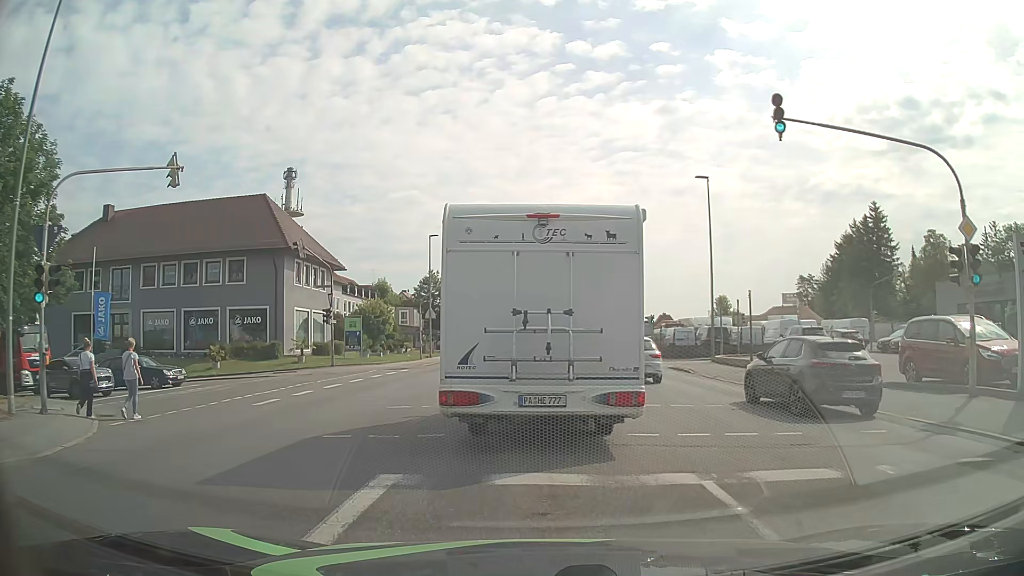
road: tertiary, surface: asphalt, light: Day
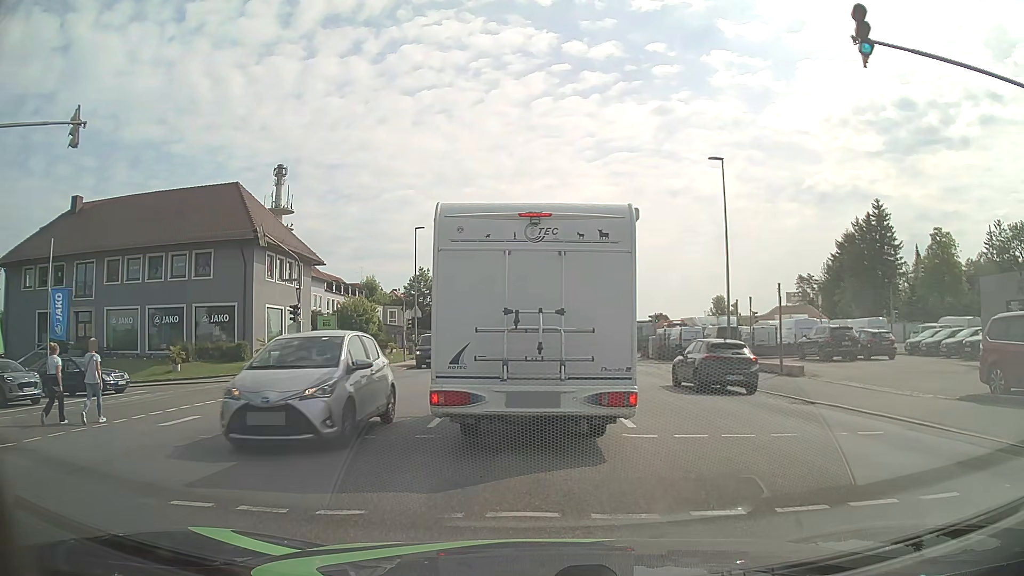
(0.0, +4.2) m; +1°
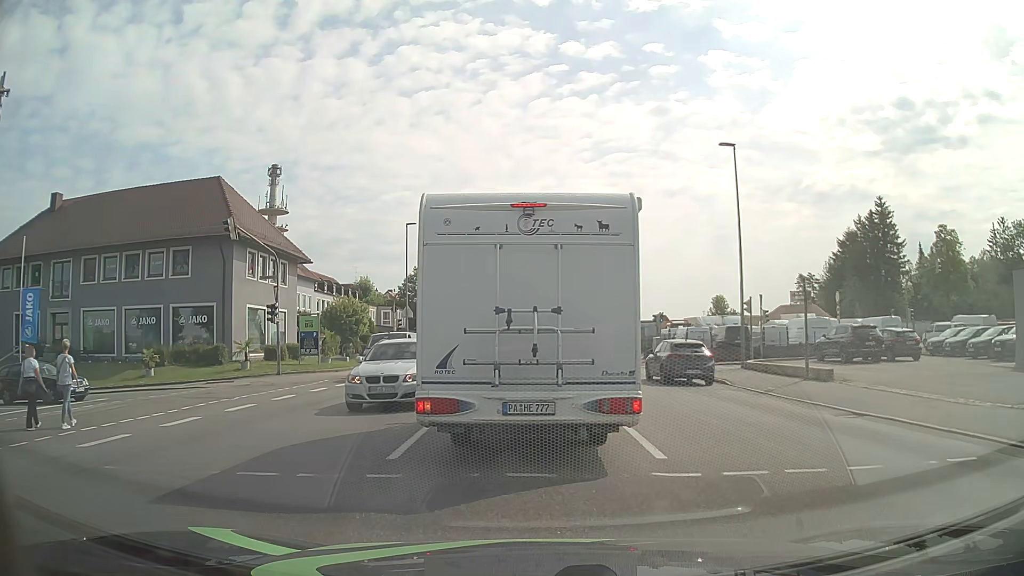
(0.0, +2.6) m; -2°
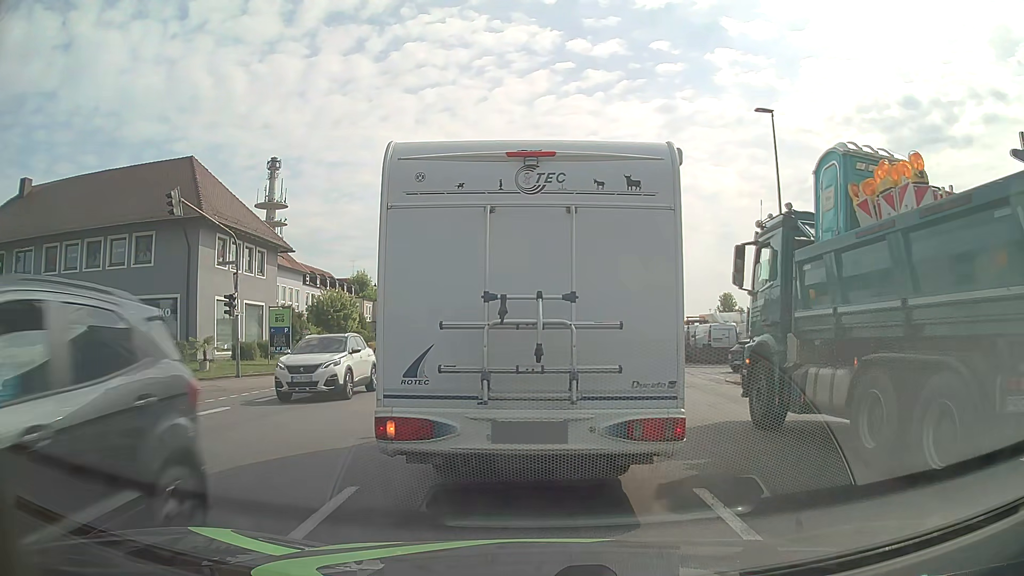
(+0.1, +4.6) m; +1°
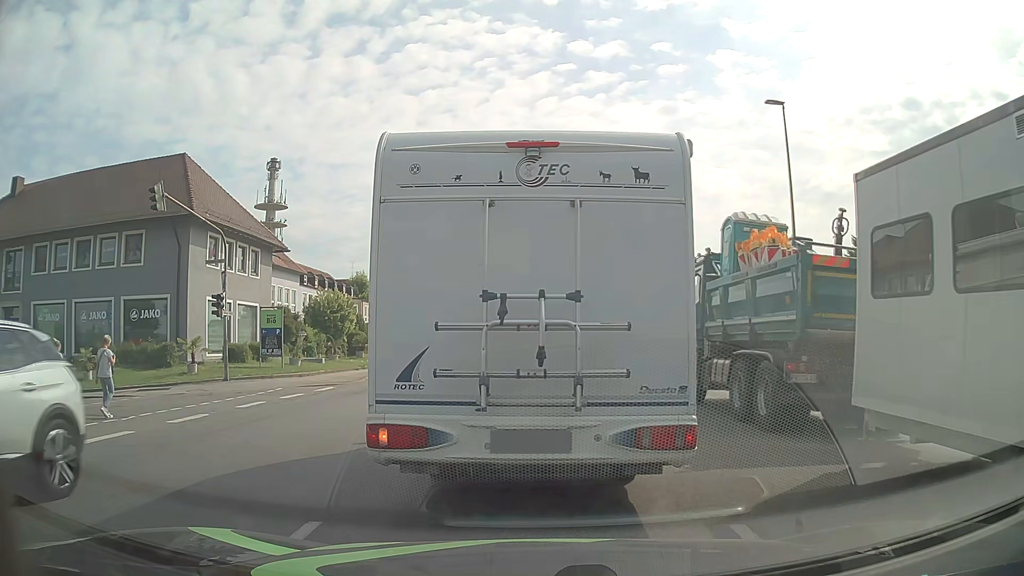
(0.0, +1.1) m; 0°
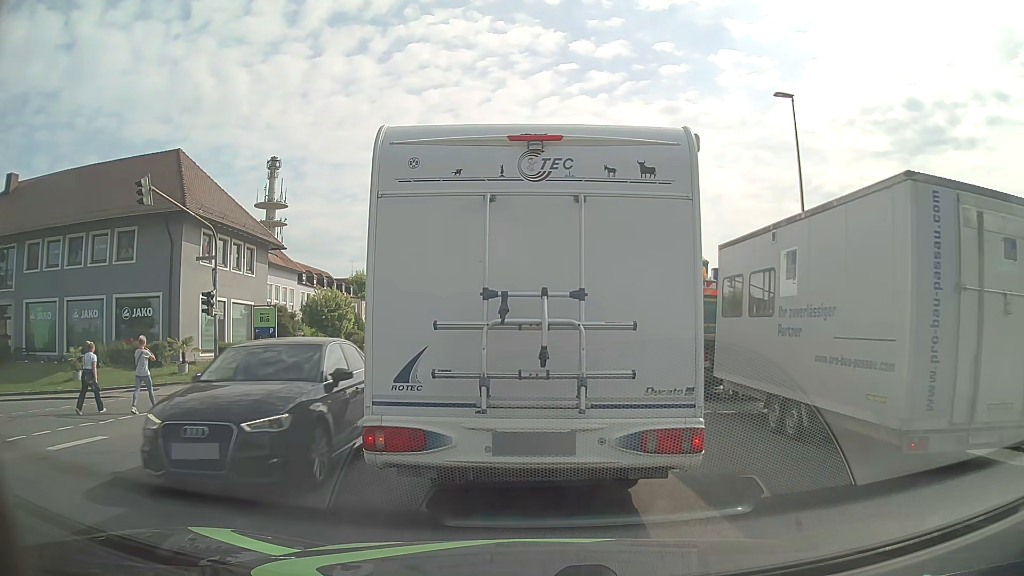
(0.0, +0.8) m; 0°
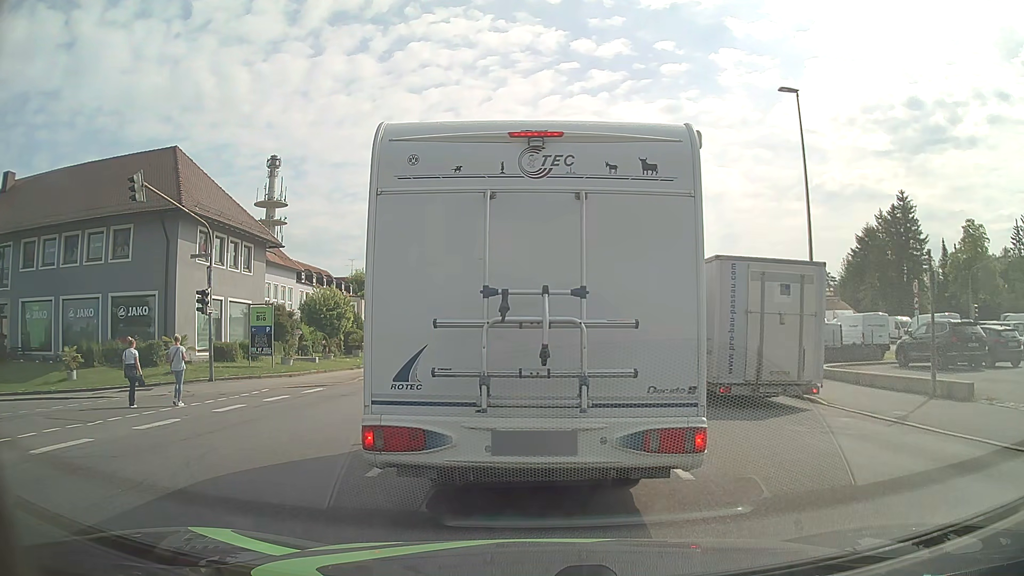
(0.0, +0.4) m; 0°
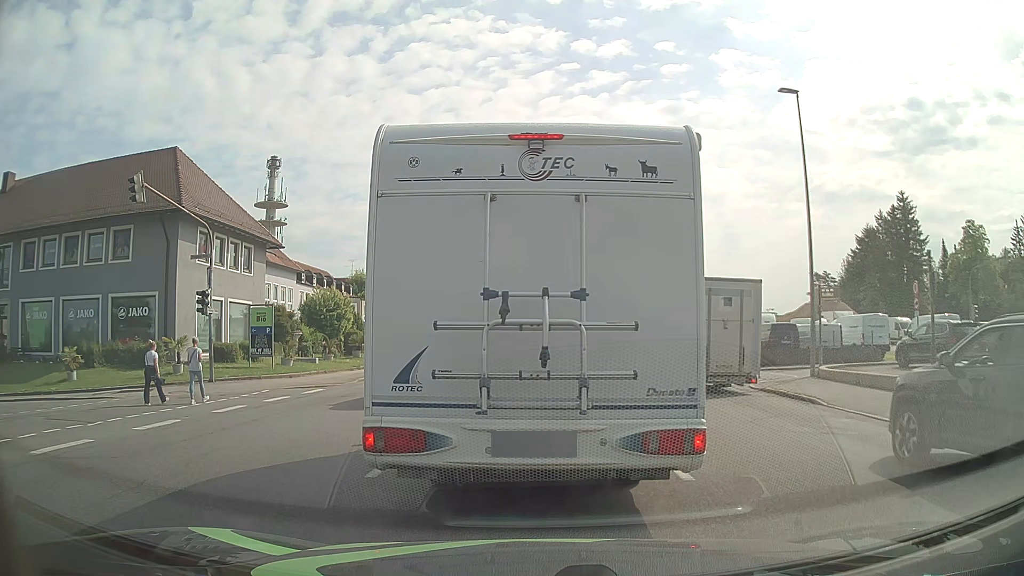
(0.0, 0.0) m; 0°
